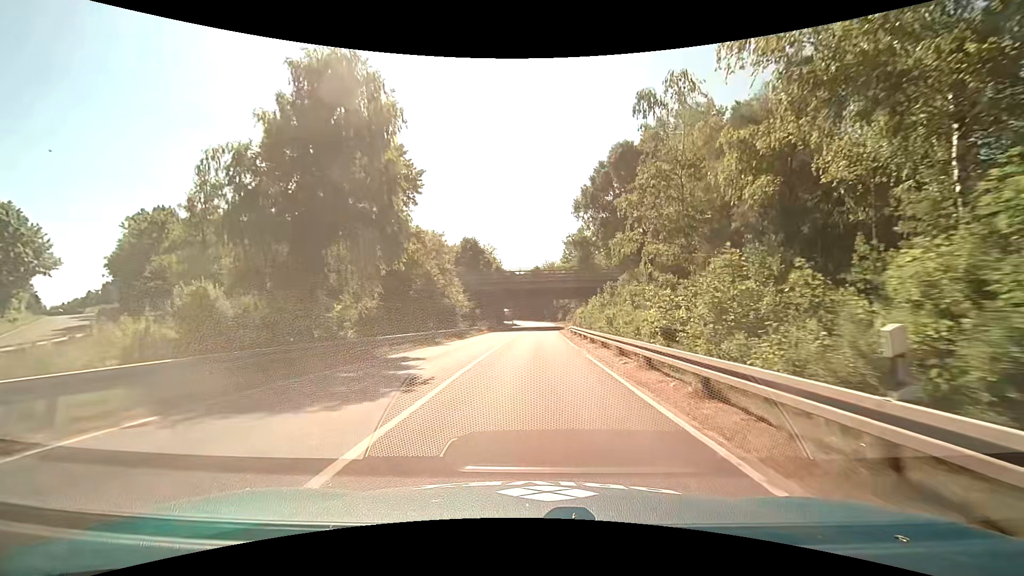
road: trunk_link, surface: asphalt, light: Day
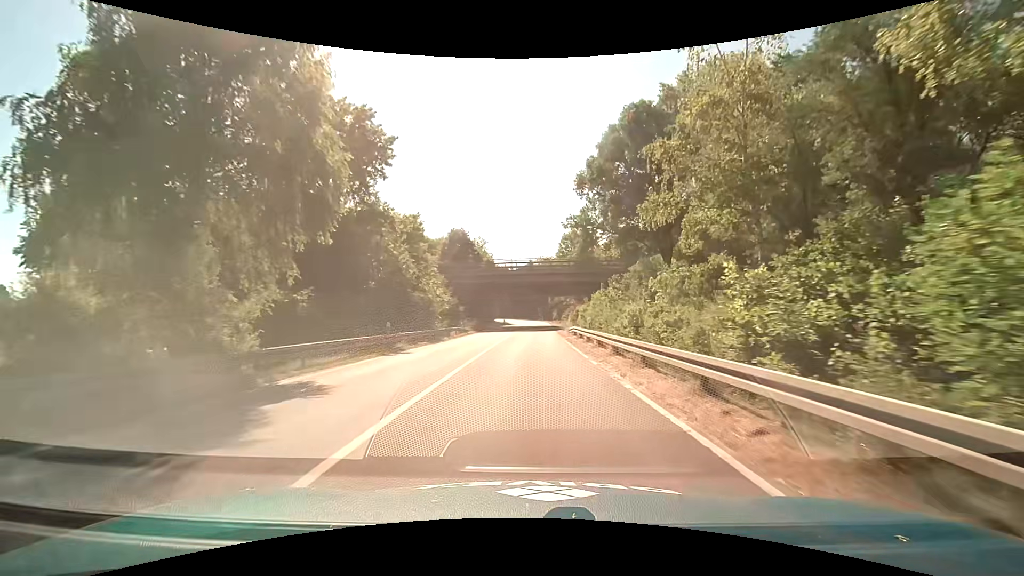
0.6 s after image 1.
(+0.1, +8.2) m; +1°
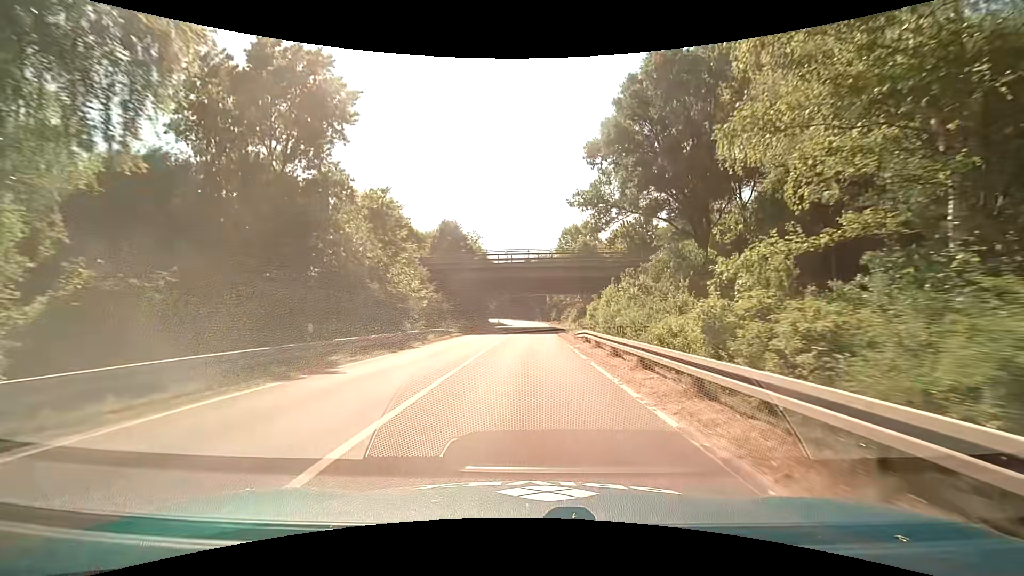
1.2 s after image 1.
(0.0, +7.9) m; +1°
